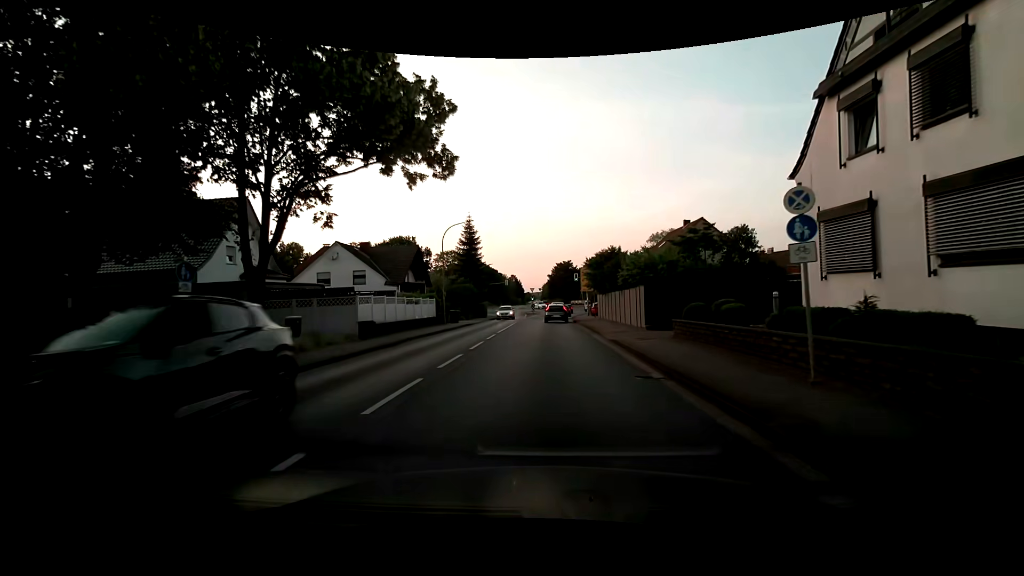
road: primary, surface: asphalt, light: Day
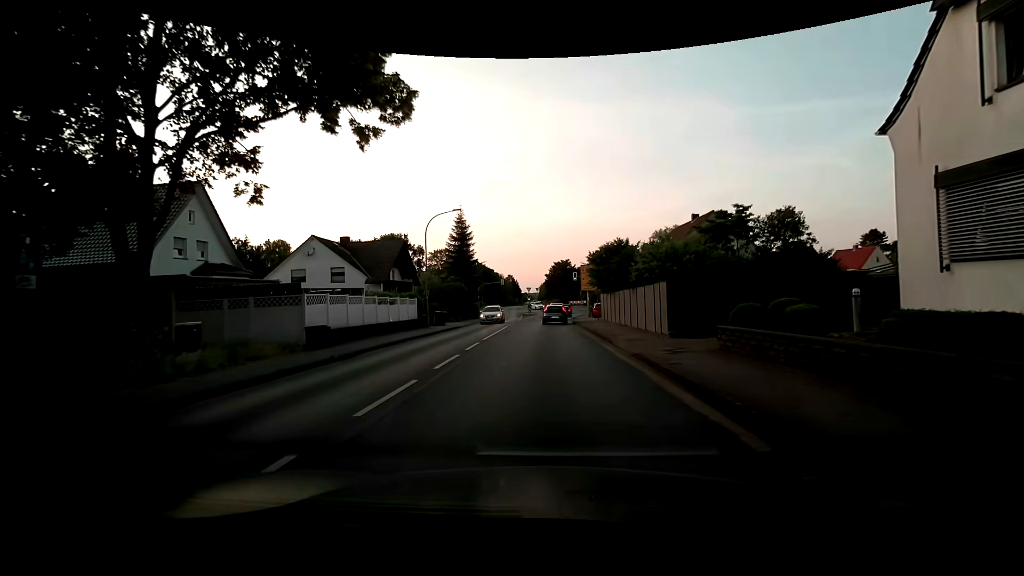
(0.0, +4.5) m; 0°
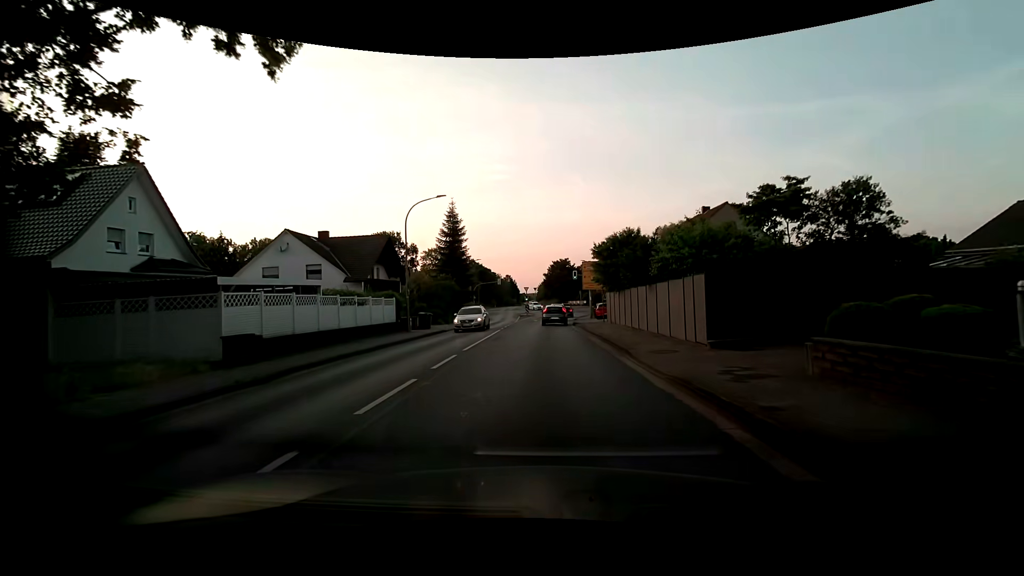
(0.0, +4.4) m; +1°
(0, +10) (0, +20) (0, +30) (0, +40) (+1, +50) (+2, +60) (+3, +70) (+4, +80) (+4, +90) (+4, +100) m
